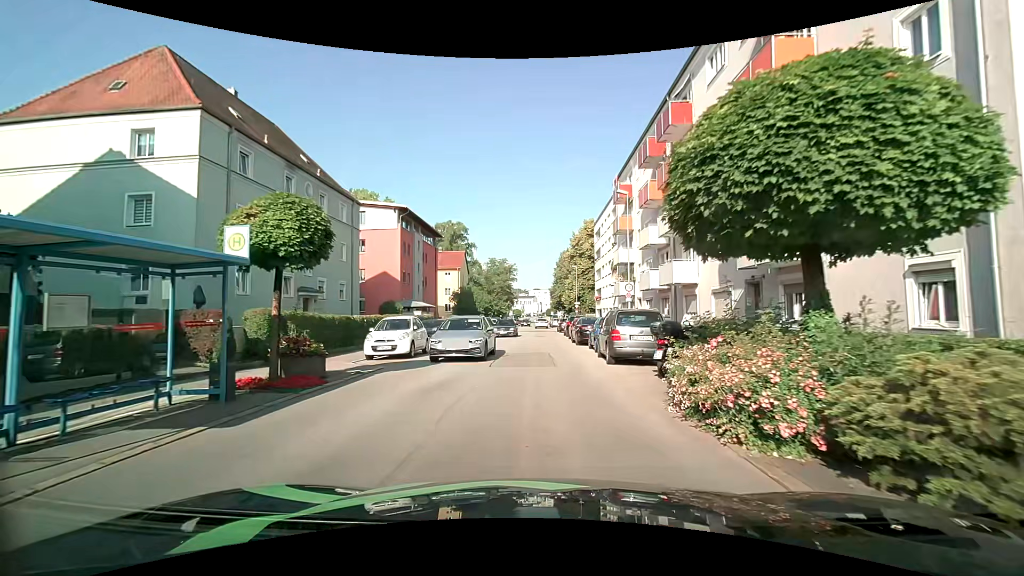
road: tertiary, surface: asphalt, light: Day
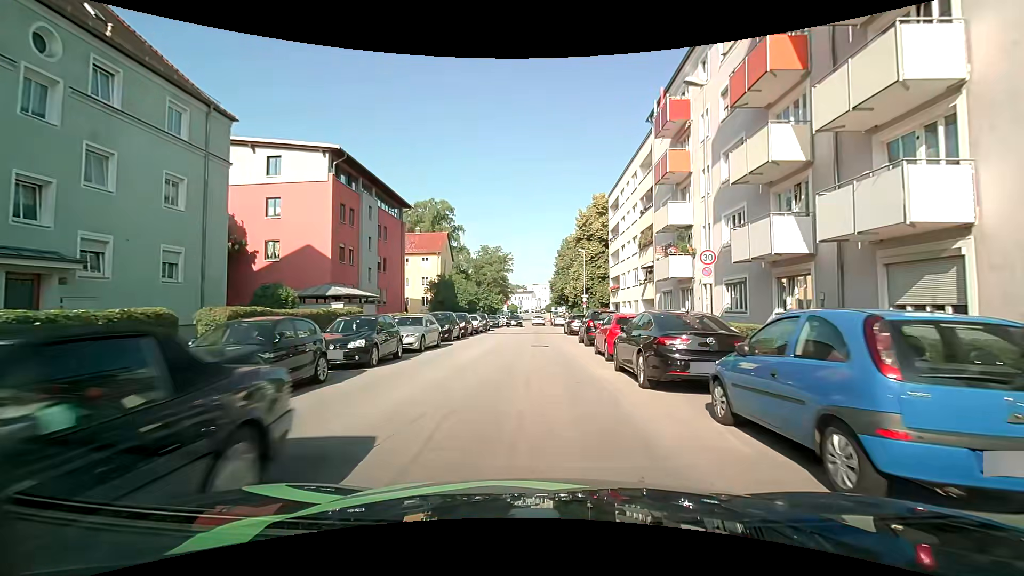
(0.0, +16.2) m; 0°
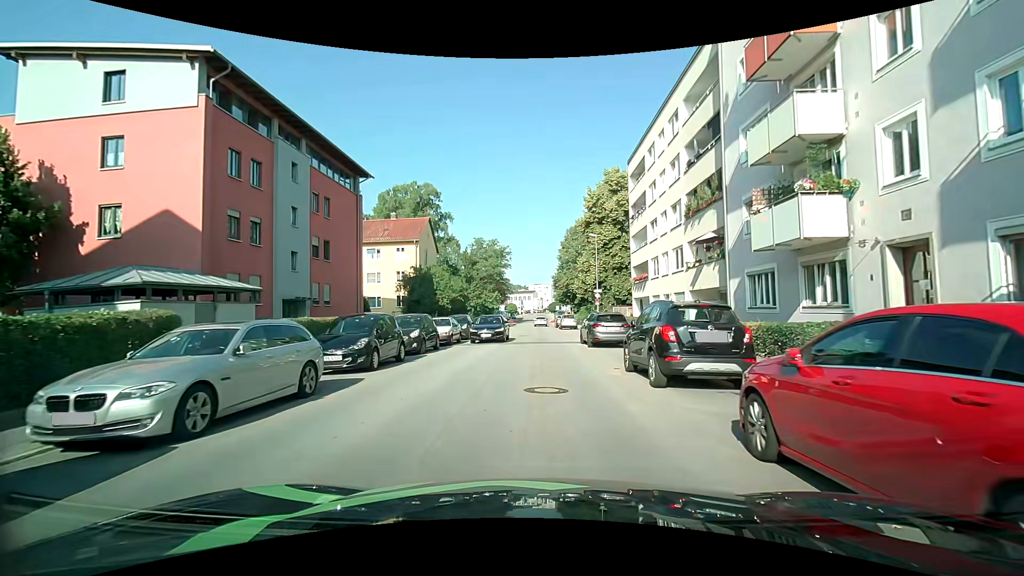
(0.0, +12.7) m; 0°
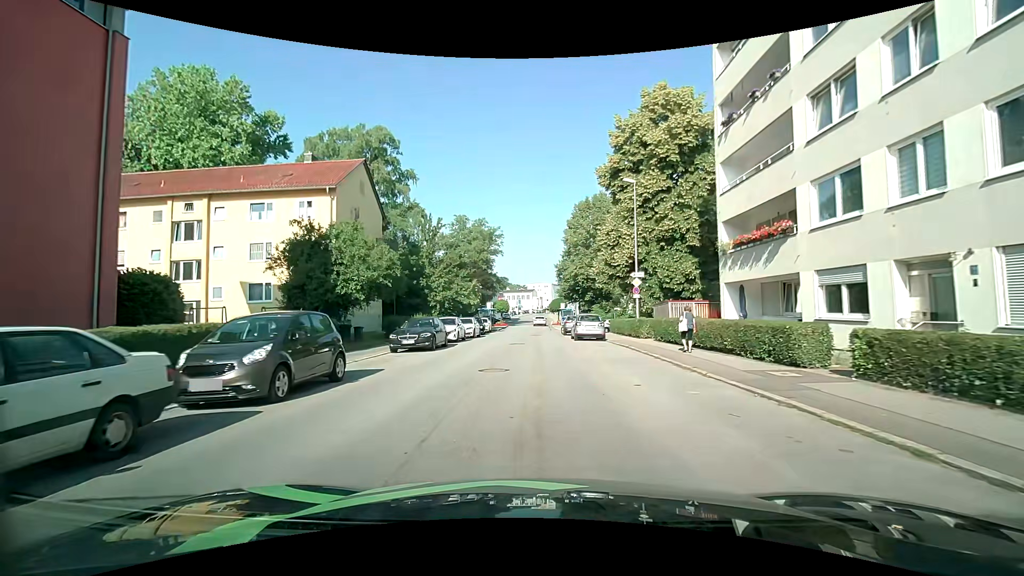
(0.0, +22.6) m; -1°
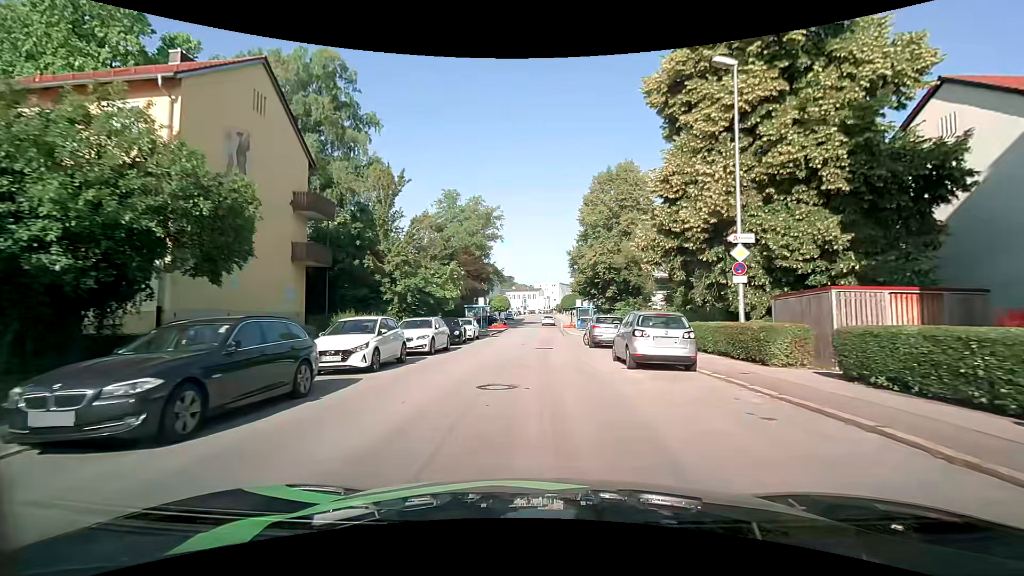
(+0.1, +15.3) m; 0°
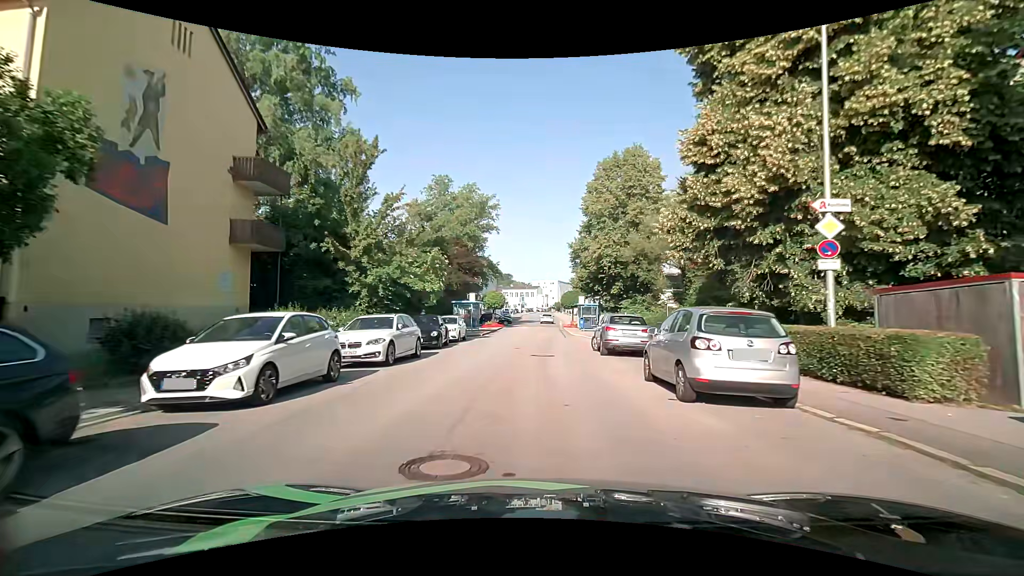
(0.0, +5.1) m; 0°
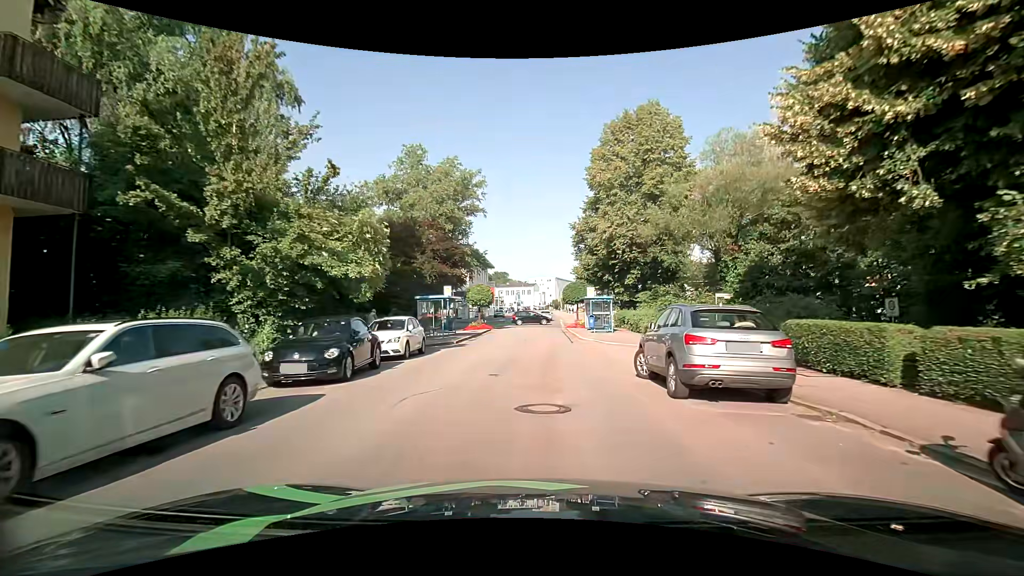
(+0.2, +10.0) m; +1°
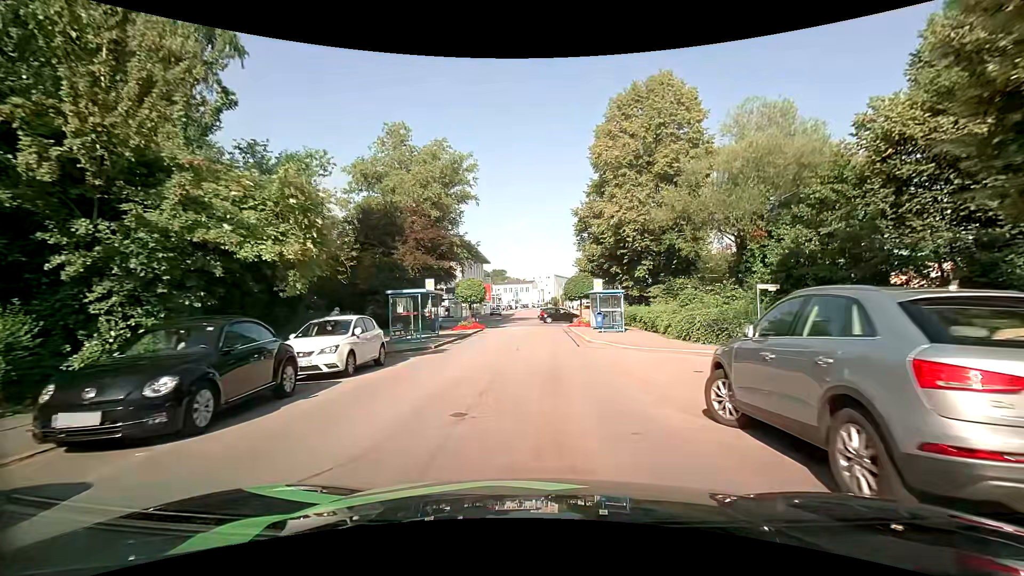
(0.0, +4.8) m; 0°
(0, +10) (0, +20) (0, +30) (0, +40) (+1, +50) (+1, +60) (+1, +70) (+1, +80) (+1, +90) (+1, +100) m
